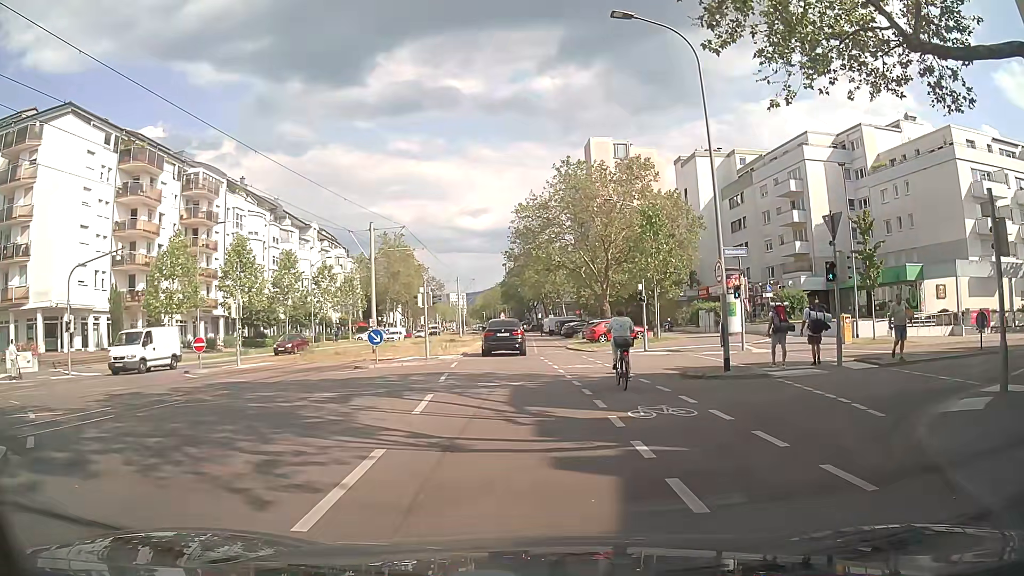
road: tertiary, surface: asphalt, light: Day
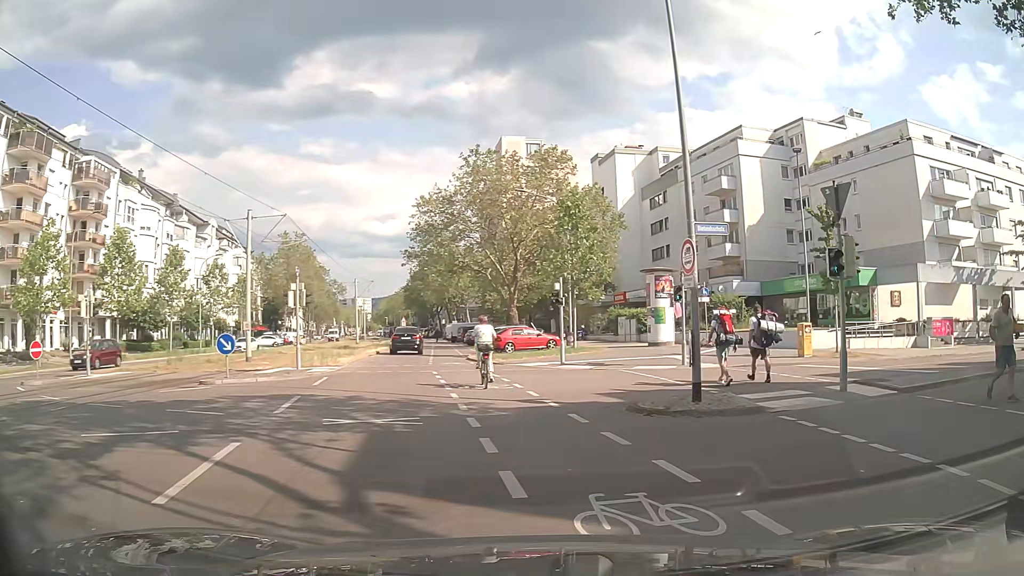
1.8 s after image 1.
(+0.1, +5.3) m; +8°
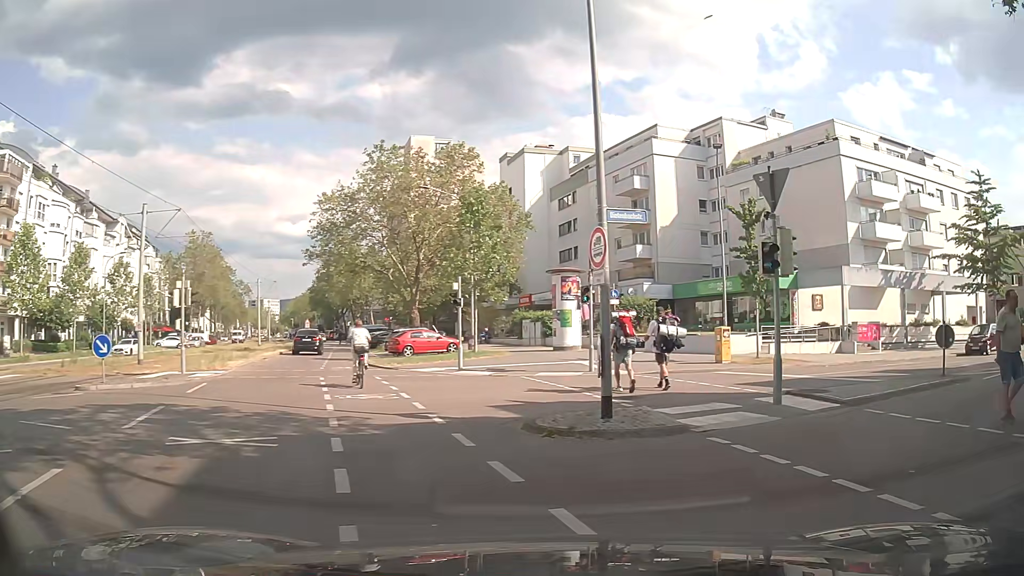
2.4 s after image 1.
(+0.1, +1.8) m; +9°
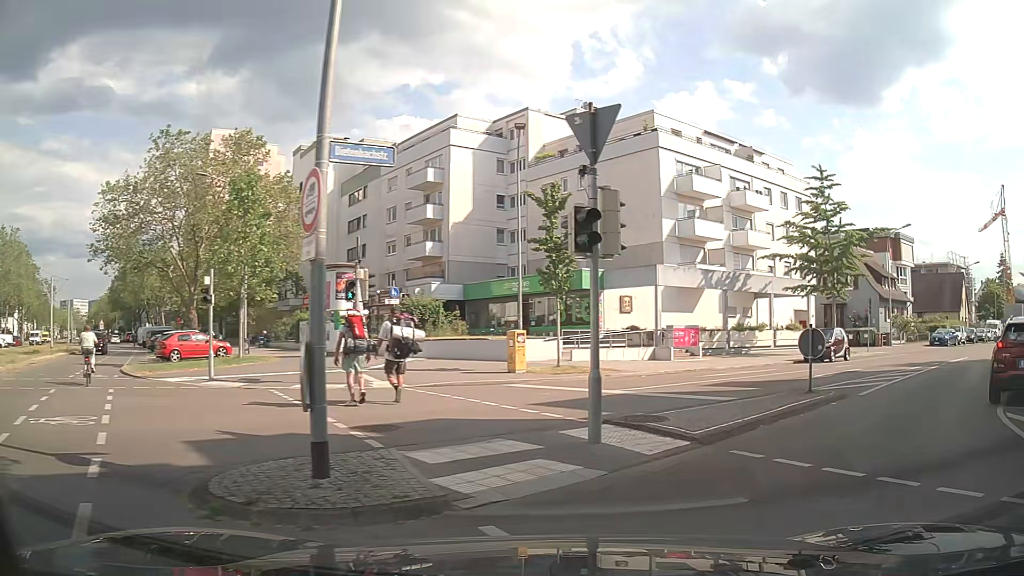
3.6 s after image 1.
(+0.5, +3.8) m; +16°
